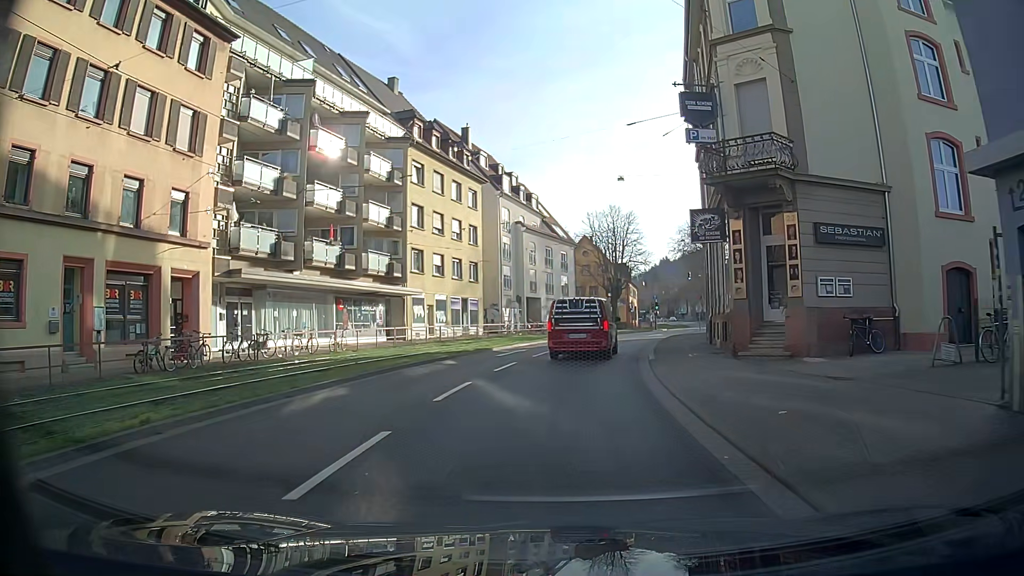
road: primary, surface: asphalt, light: Day
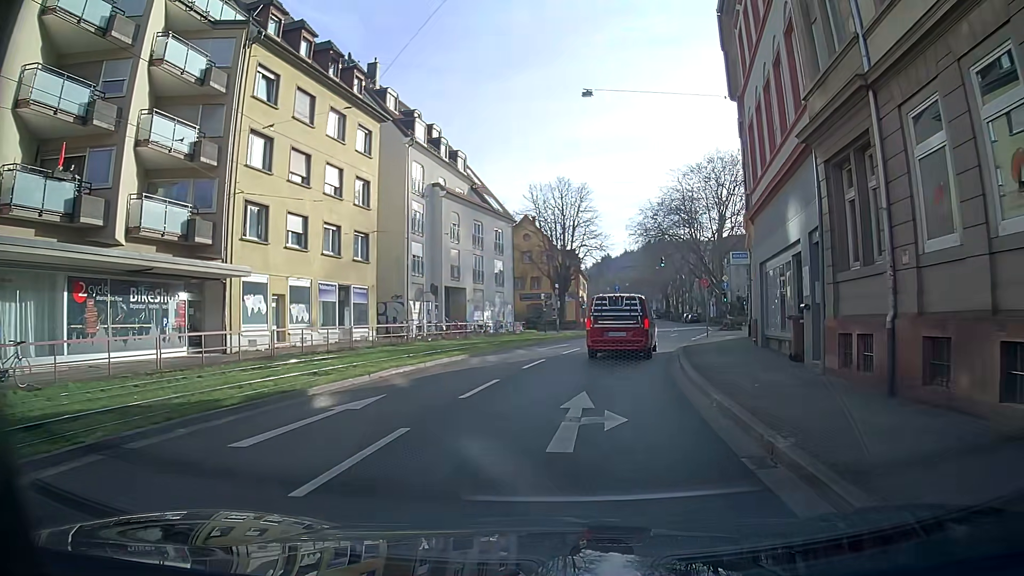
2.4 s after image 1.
(+0.8, +17.8) m; +6°
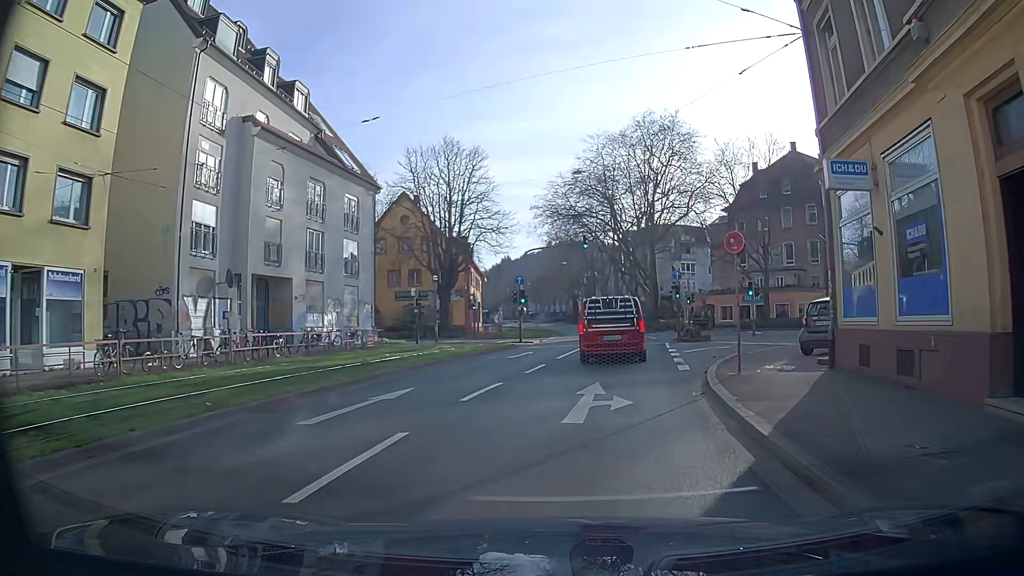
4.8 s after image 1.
(+1.4, +17.8) m; +9°
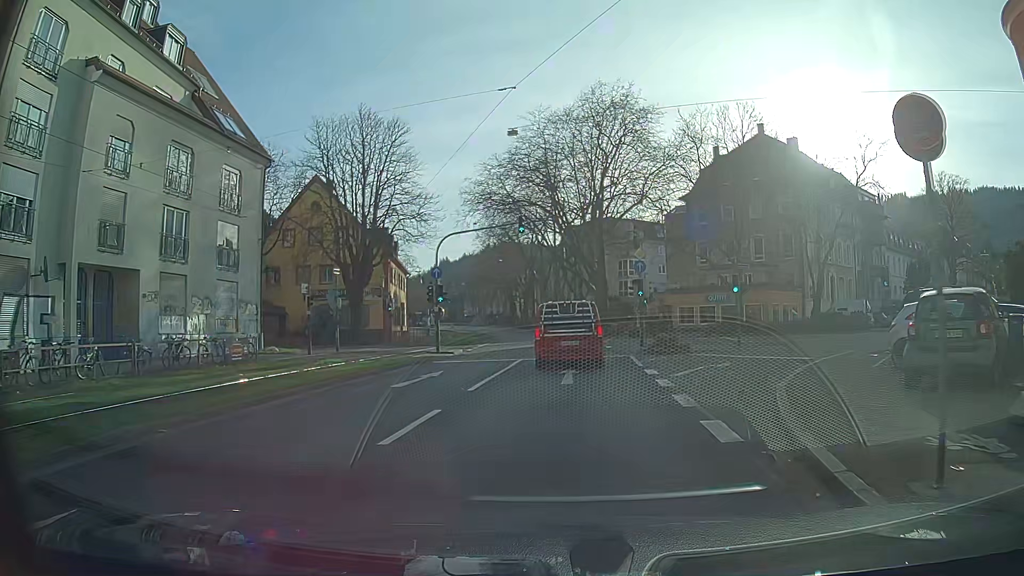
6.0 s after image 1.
(+0.4, +9.0) m; +5°
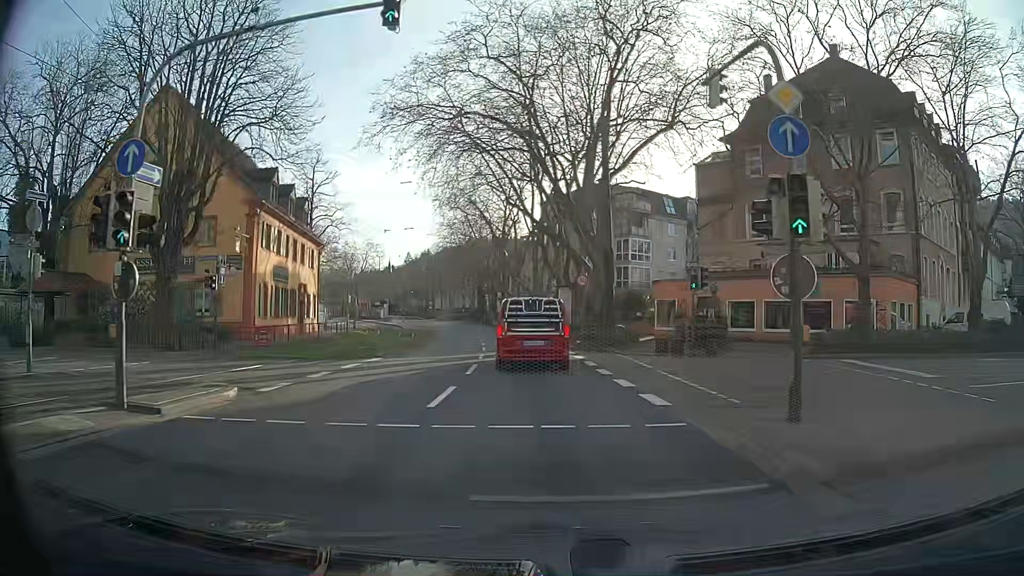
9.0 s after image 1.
(+0.5, +22.6) m; +1°
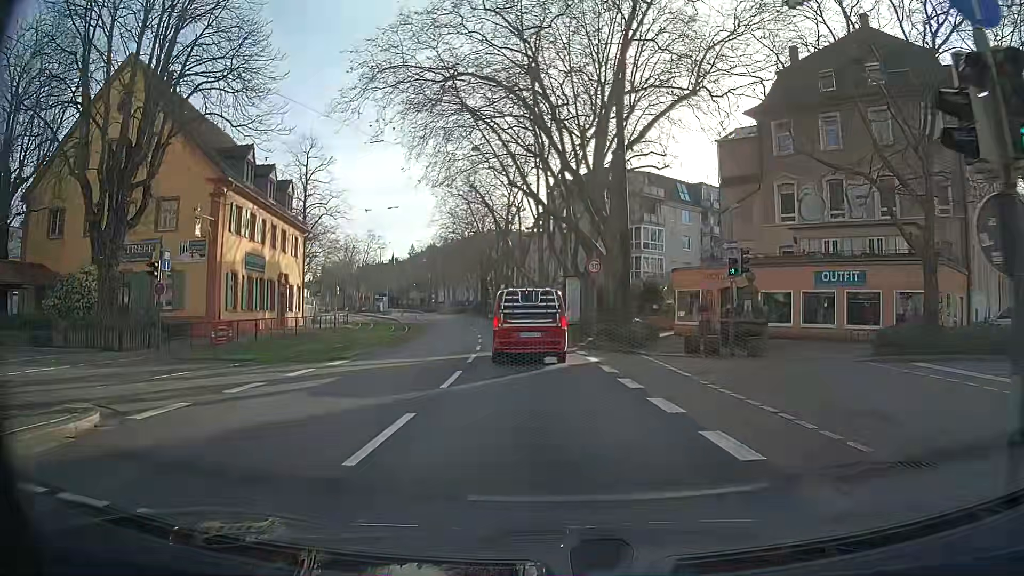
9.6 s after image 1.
(0.0, +4.5) m; -1°
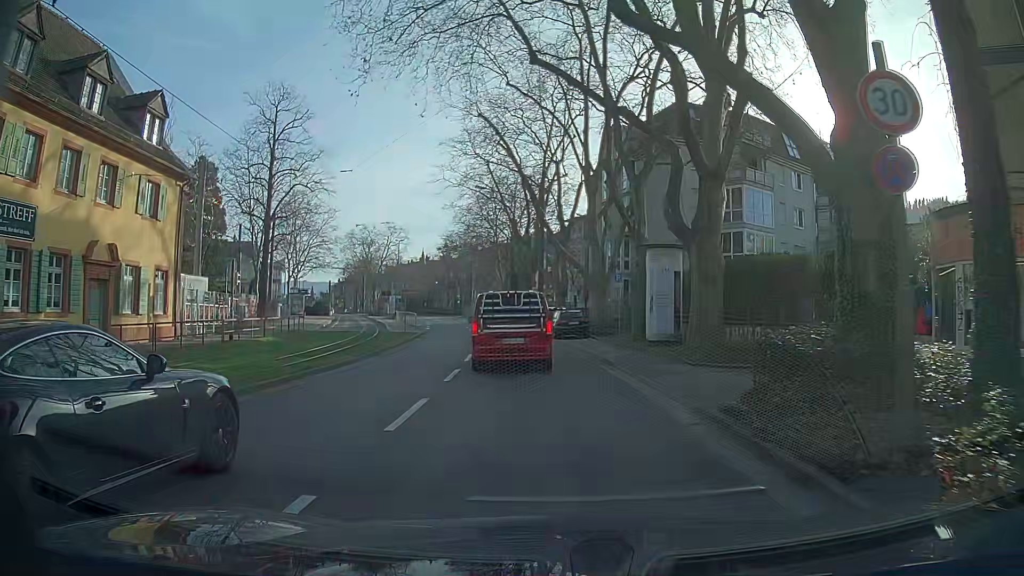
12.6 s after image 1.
(-0.5, +22.0) m; -2°
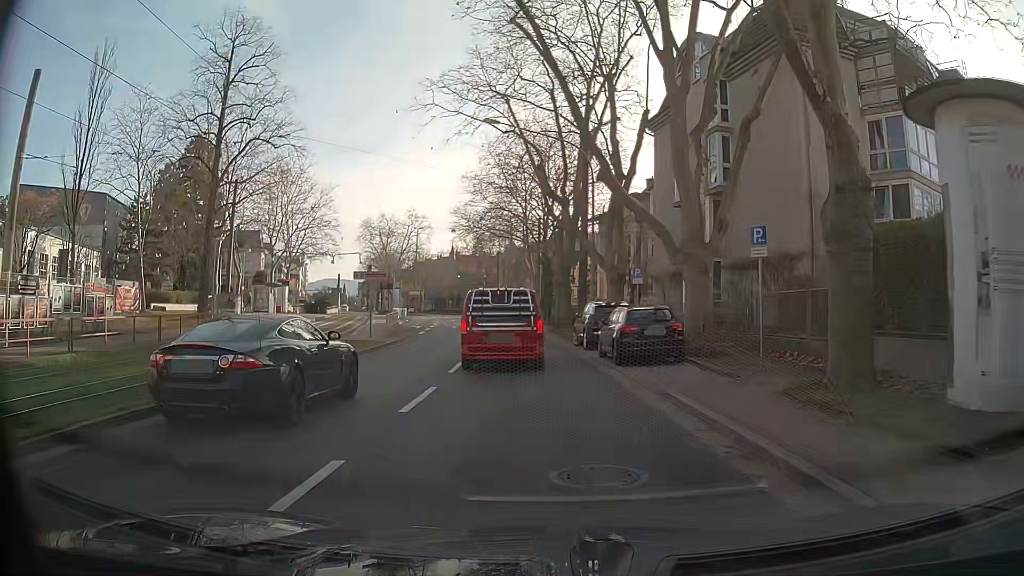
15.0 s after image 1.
(-0.6, +16.9) m; -4°
(0, +10) (-1, +20) (-1, +30) (-2, +40) (-3, +50) (-4, +60) (-6, +70) (-8, +80) (-10, +89) (-12, +99) m
